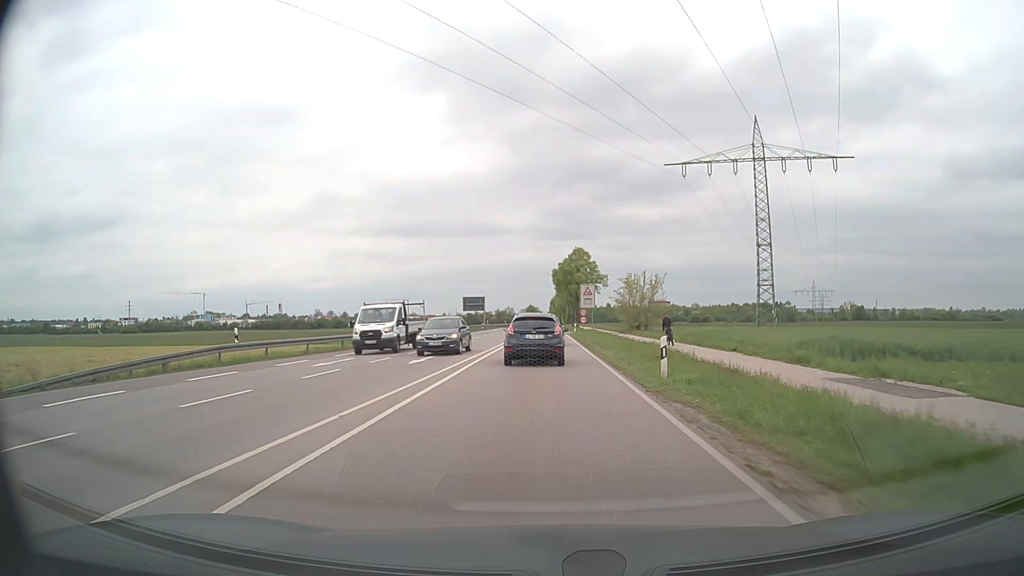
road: secondary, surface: asphalt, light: Day
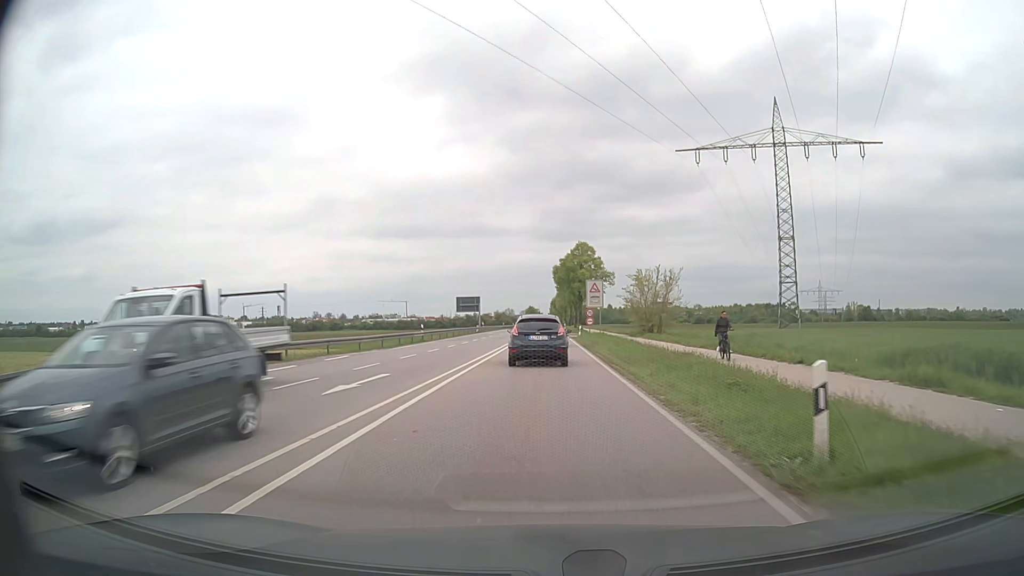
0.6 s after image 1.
(0.0, +8.4) m; 0°
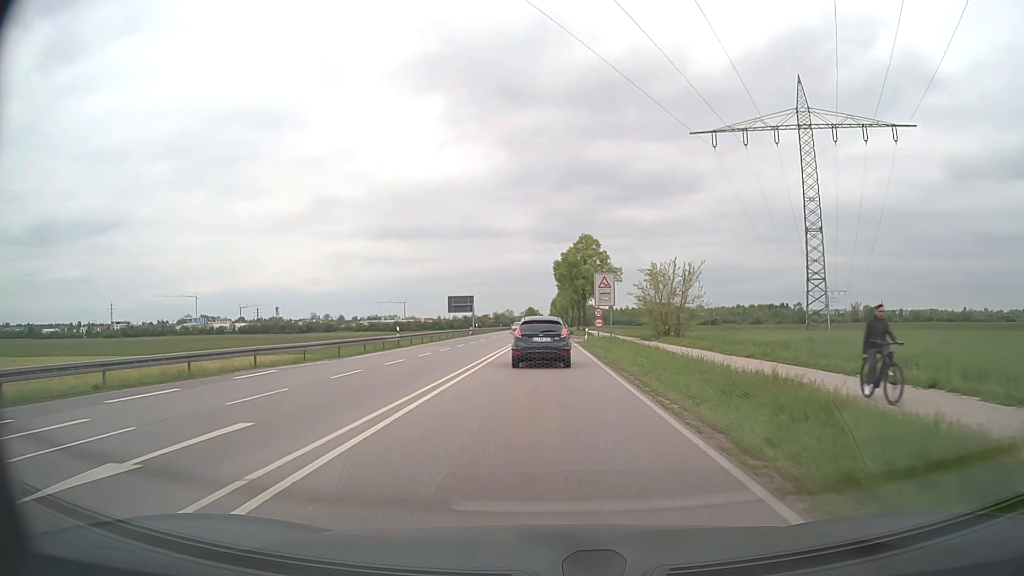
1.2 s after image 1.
(0.0, +8.6) m; 0°
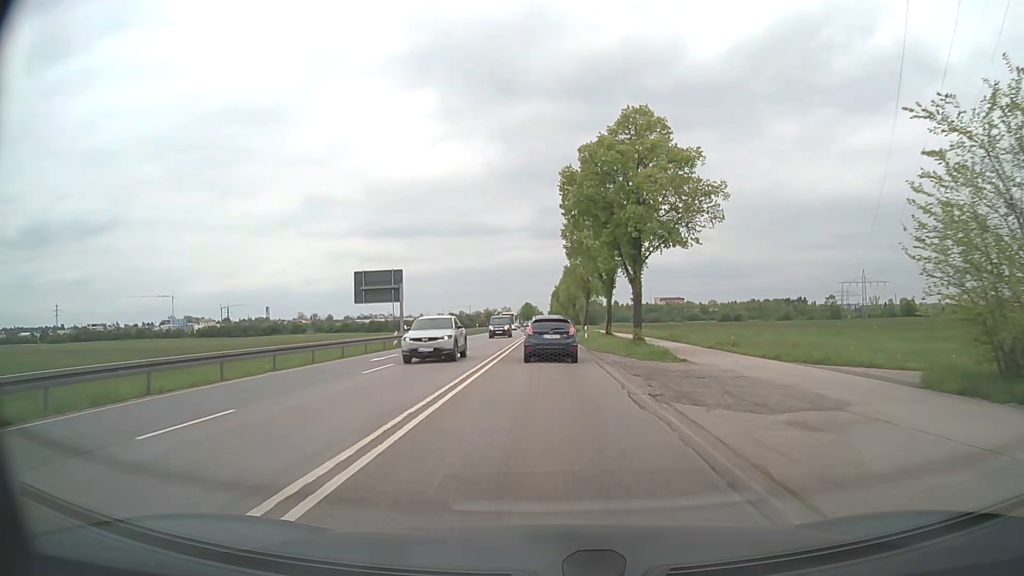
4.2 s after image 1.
(0.0, +45.2) m; 0°
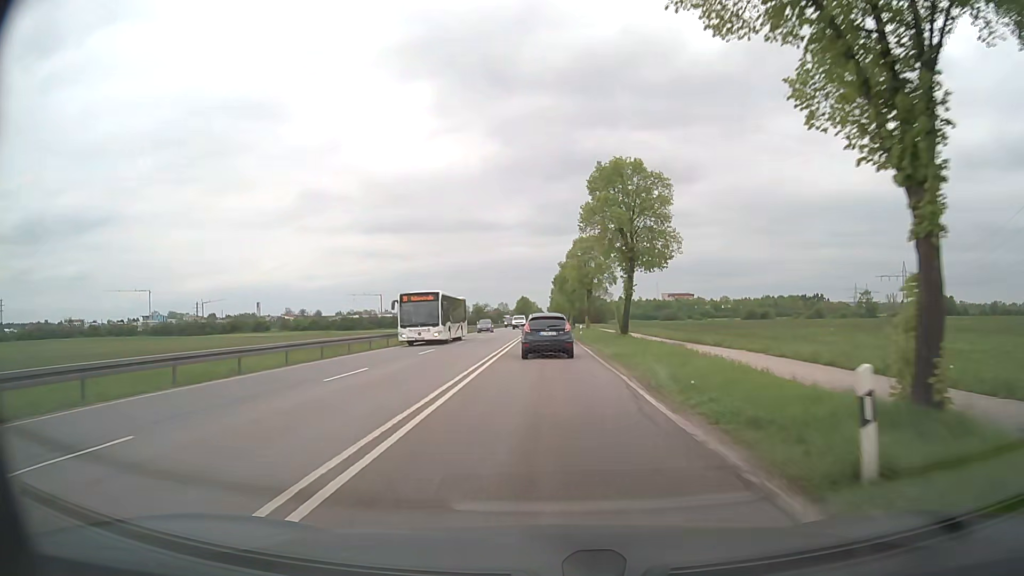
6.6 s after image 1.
(-0.1, +39.3) m; 0°
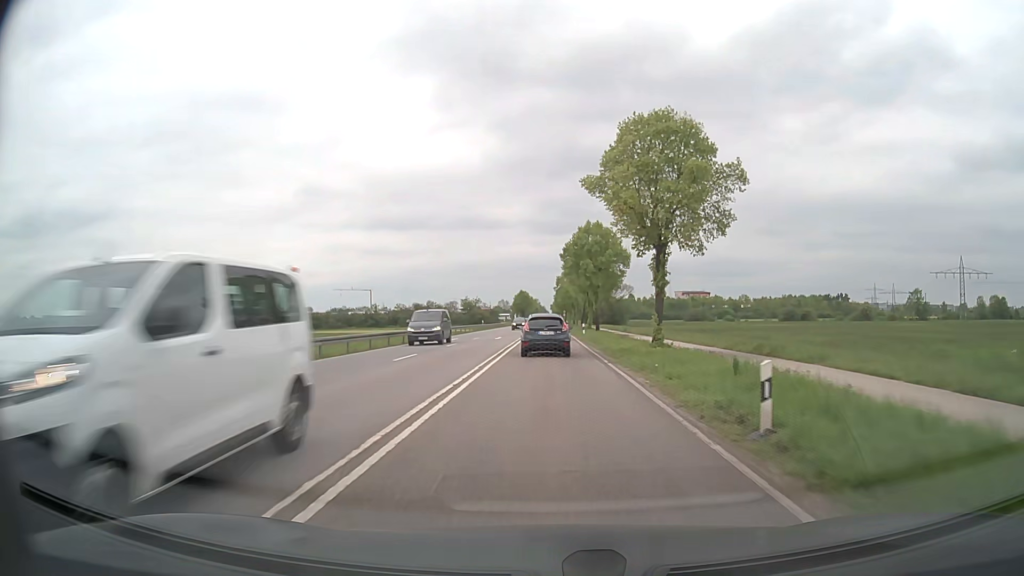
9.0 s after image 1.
(-0.2, +41.1) m; 0°
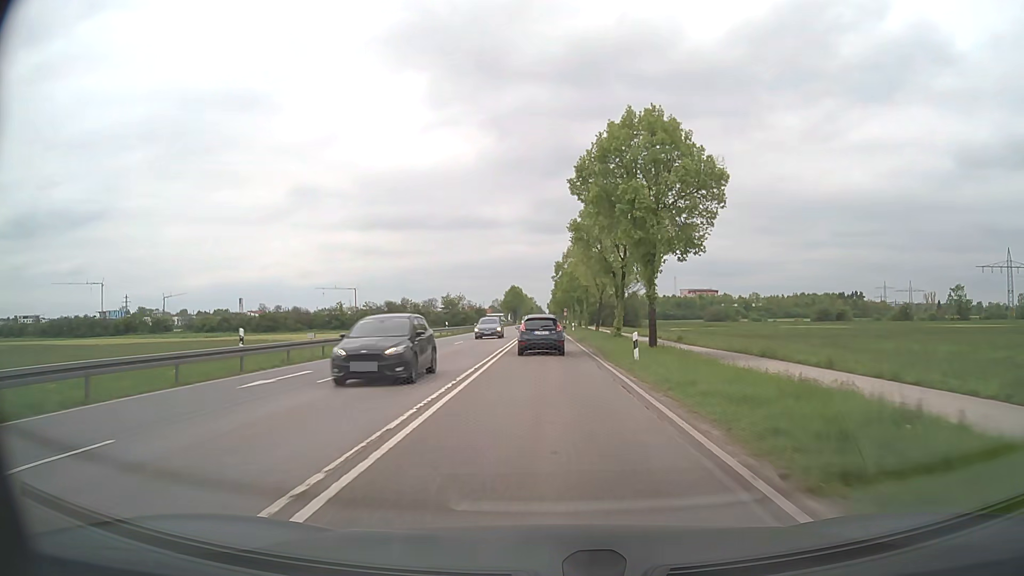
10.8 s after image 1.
(0.0, +31.4) m; 0°
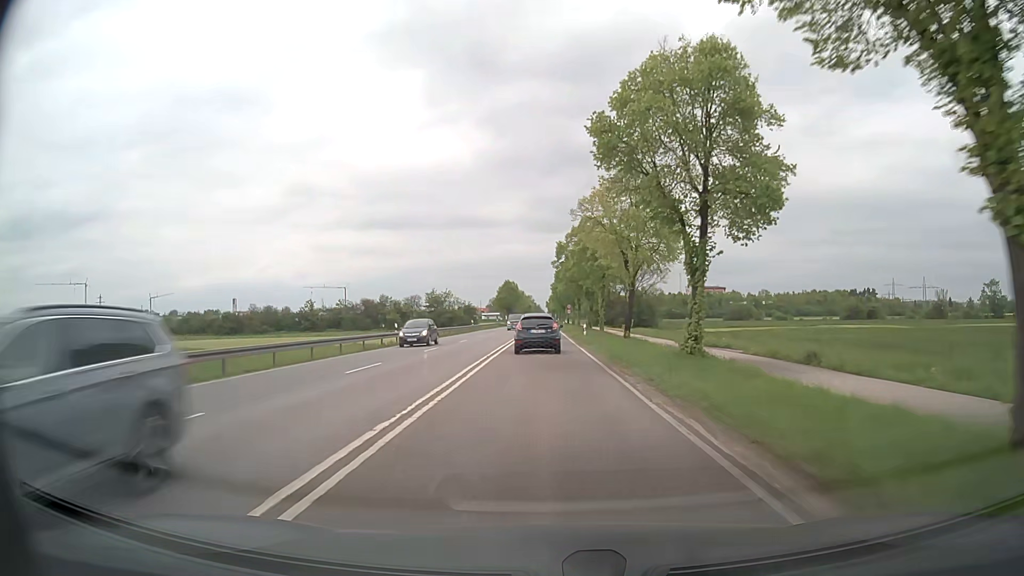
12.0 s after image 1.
(0.0, +21.3) m; 0°
(0, +10) (0, +20) (0, +30) (0, +40) (0, +50) (0, +60) (0, +70) (-1, +80) (-1, +90) (-1, +100) m
